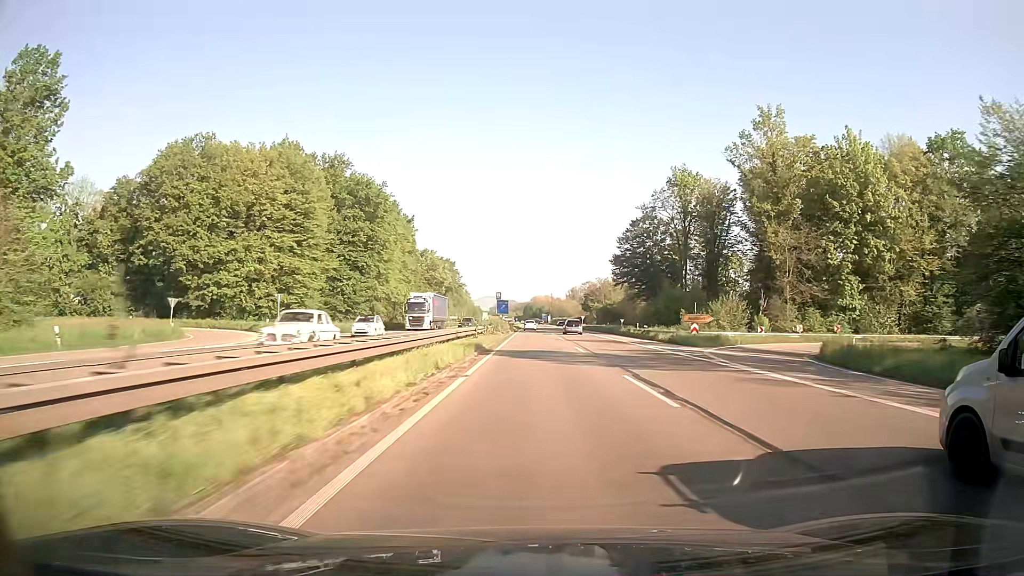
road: trunk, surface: asphalt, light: Day
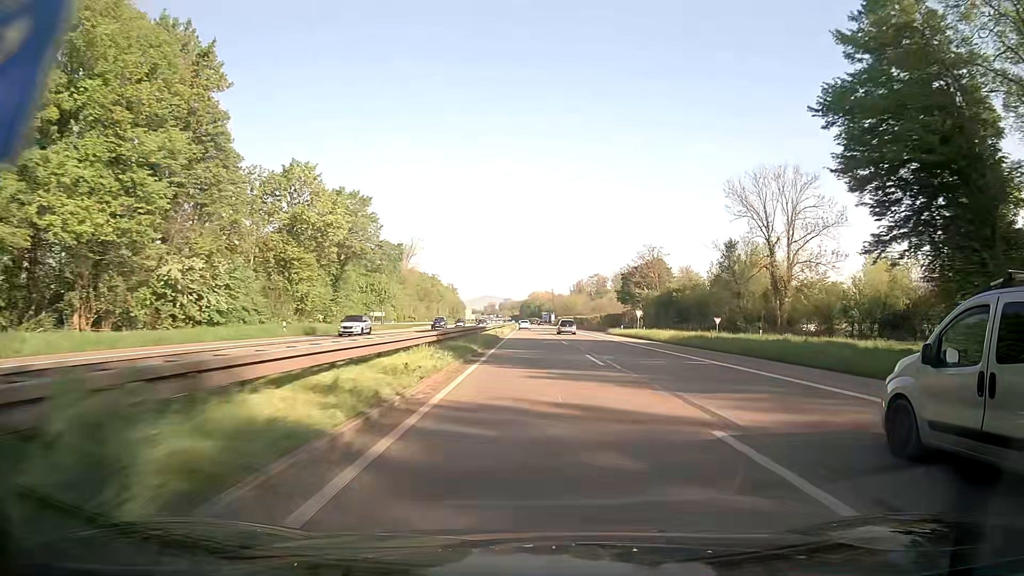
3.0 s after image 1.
(+0.1, +81.7) m; 0°
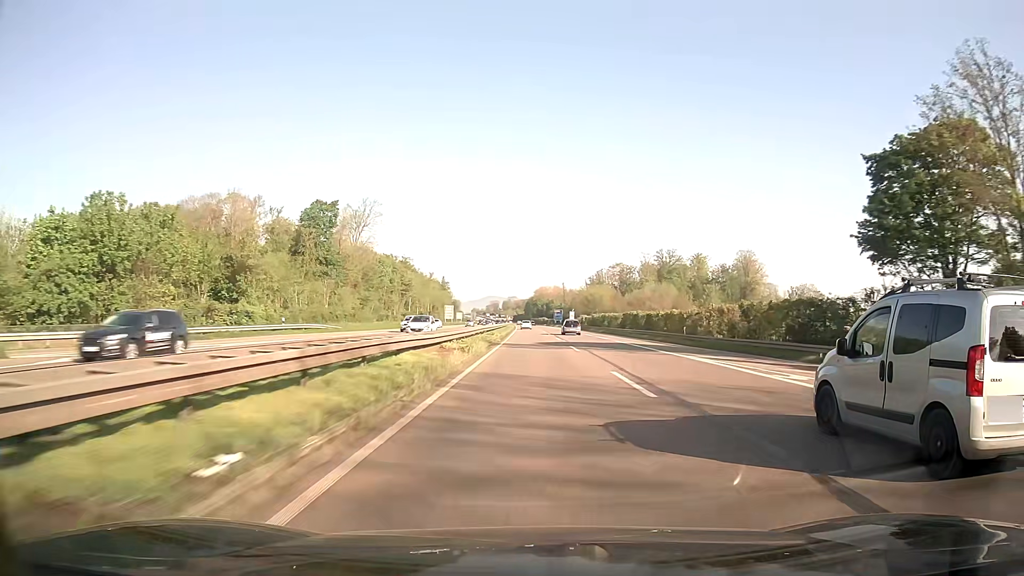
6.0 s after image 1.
(-0.2, +81.8) m; 0°
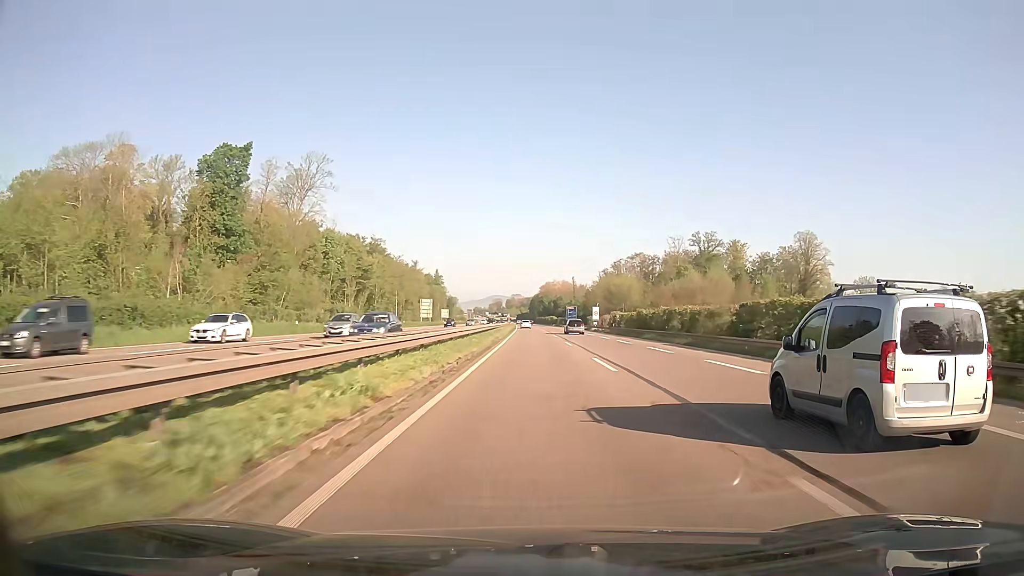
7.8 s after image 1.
(-0.2, +49.0) m; -1°
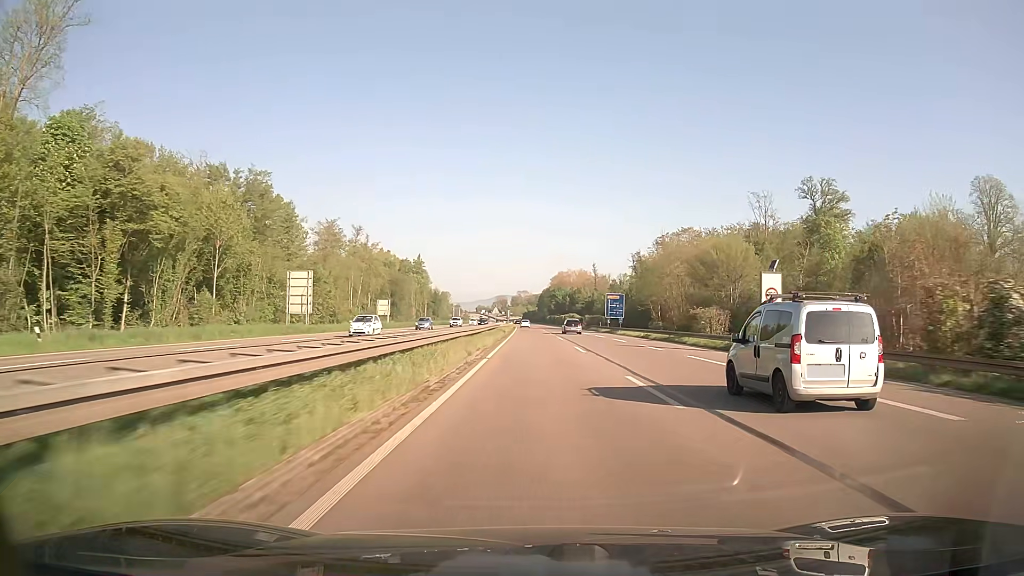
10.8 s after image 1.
(-0.3, +81.0) m; -1°
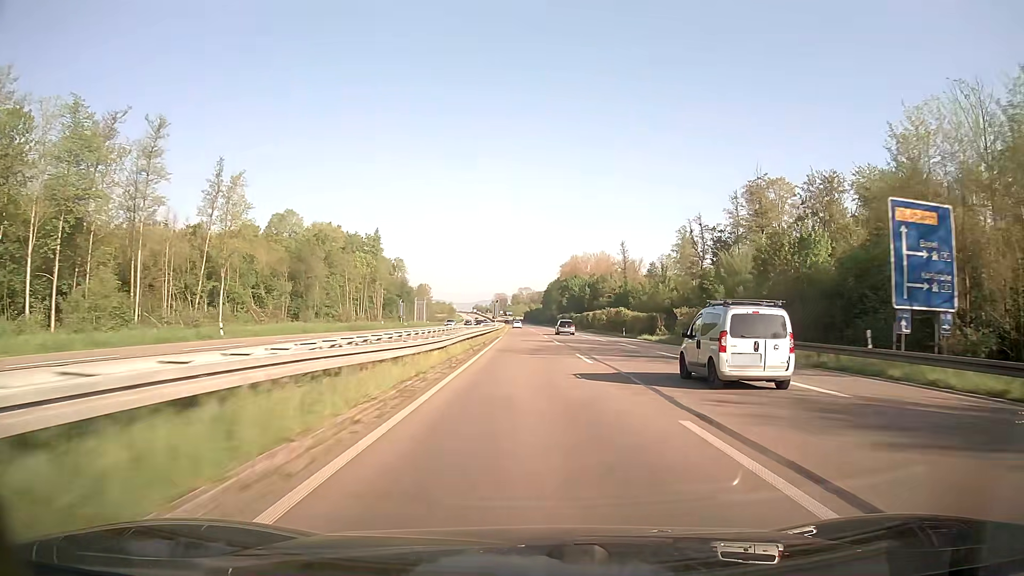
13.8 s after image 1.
(-0.2, +80.7) m; 0°
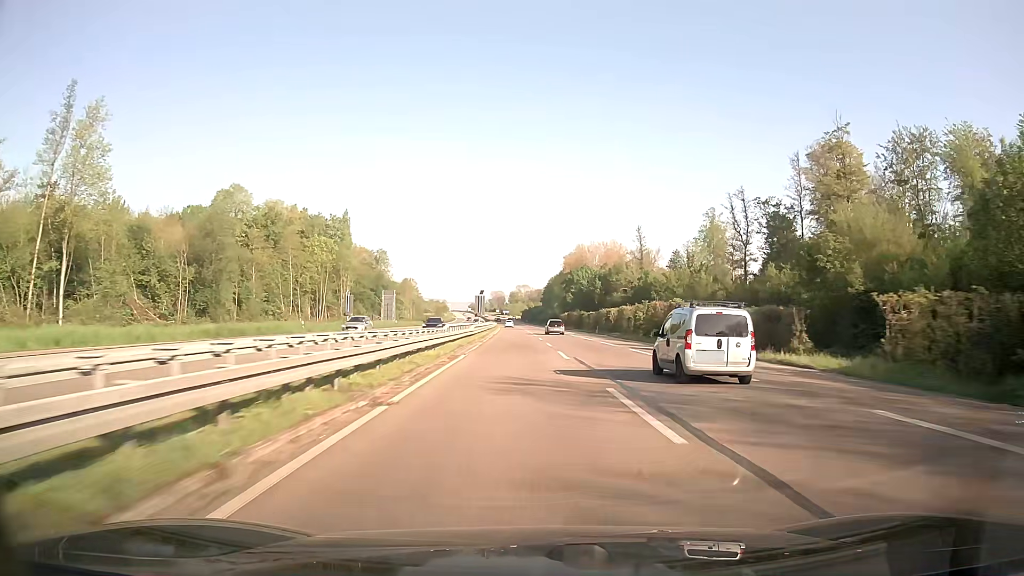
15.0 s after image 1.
(0.0, +32.3) m; 0°
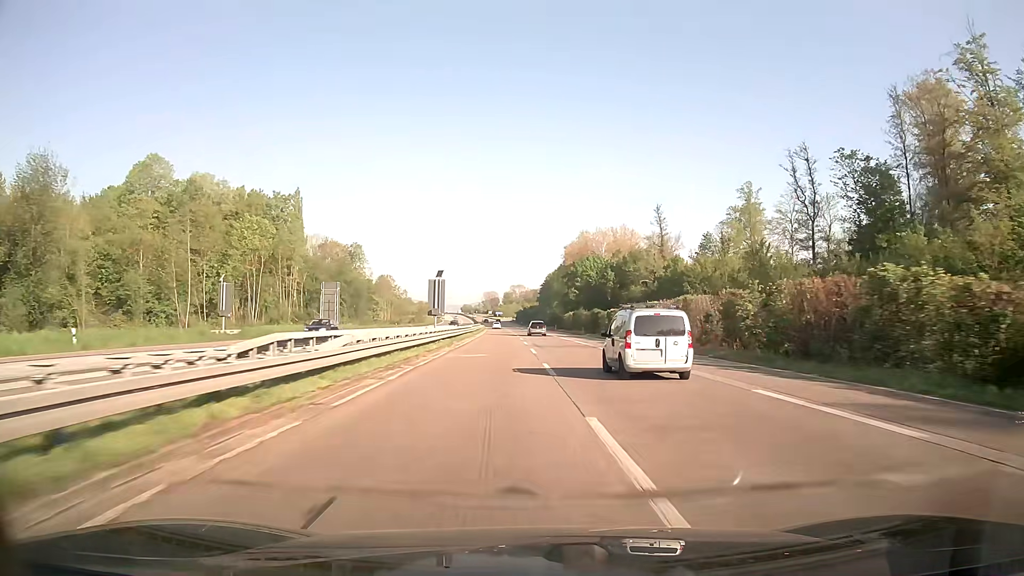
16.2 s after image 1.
(+0.3, +32.3) m; +1°
(0, +10) (0, +20) (0, +30) (0, +40) (0, +50) (-1, +60) (-1, +70) (-1, +80) (-1, +90) (-2, +100) m
